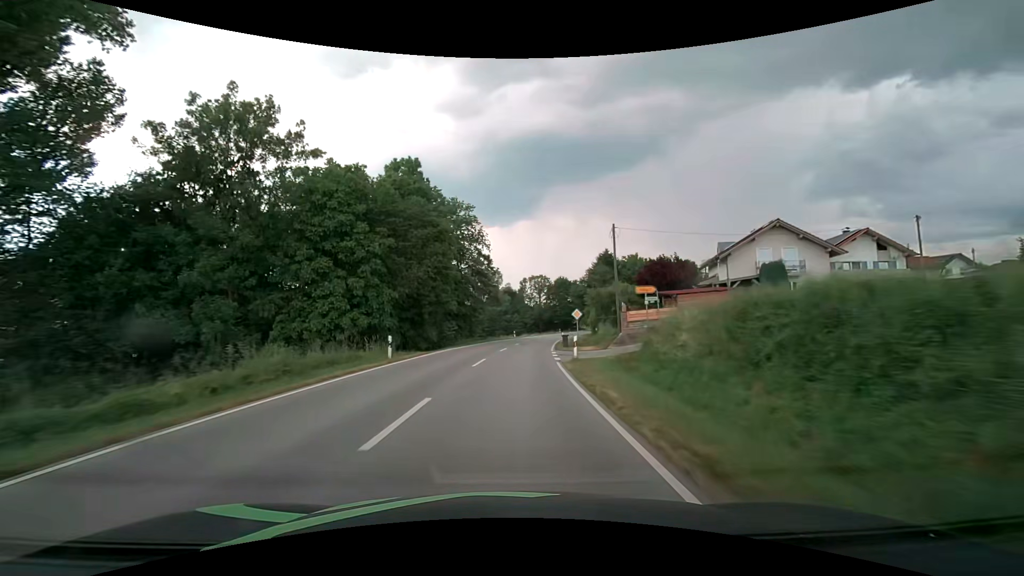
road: secondary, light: Day
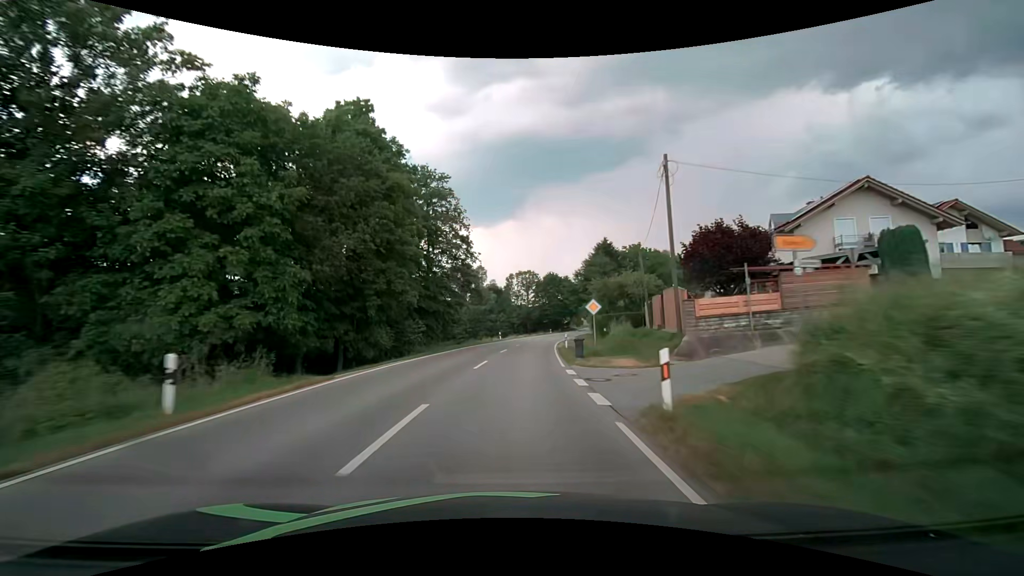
(+0.1, +12.8) m; +1°
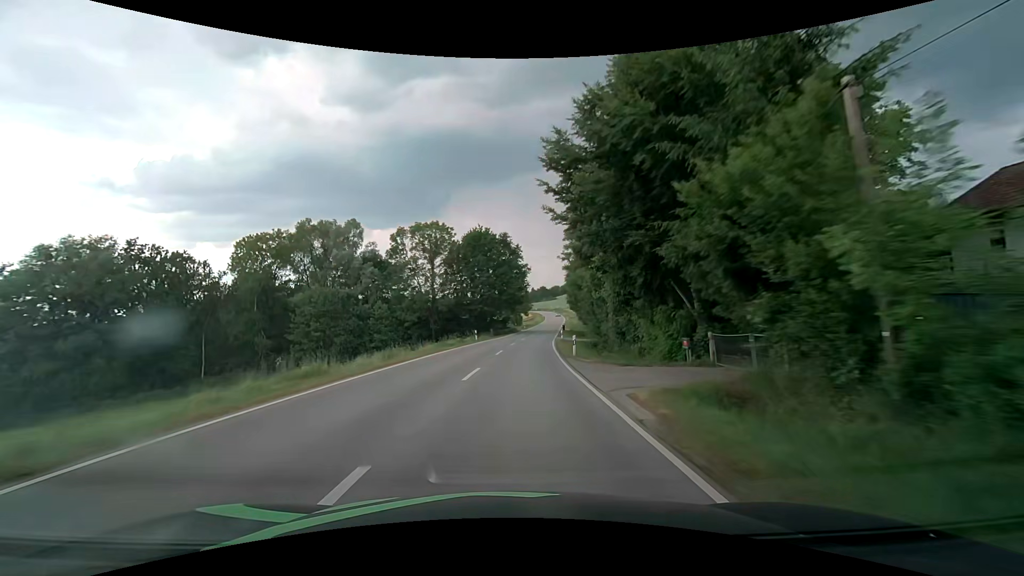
(+5.2, +63.2) m; +9°
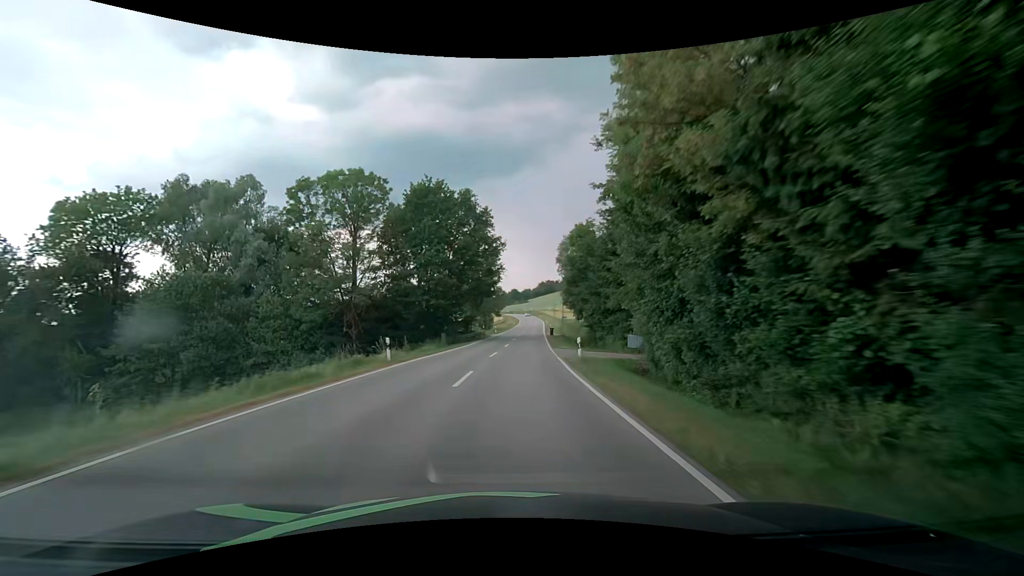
(+0.7, +25.2) m; +3°
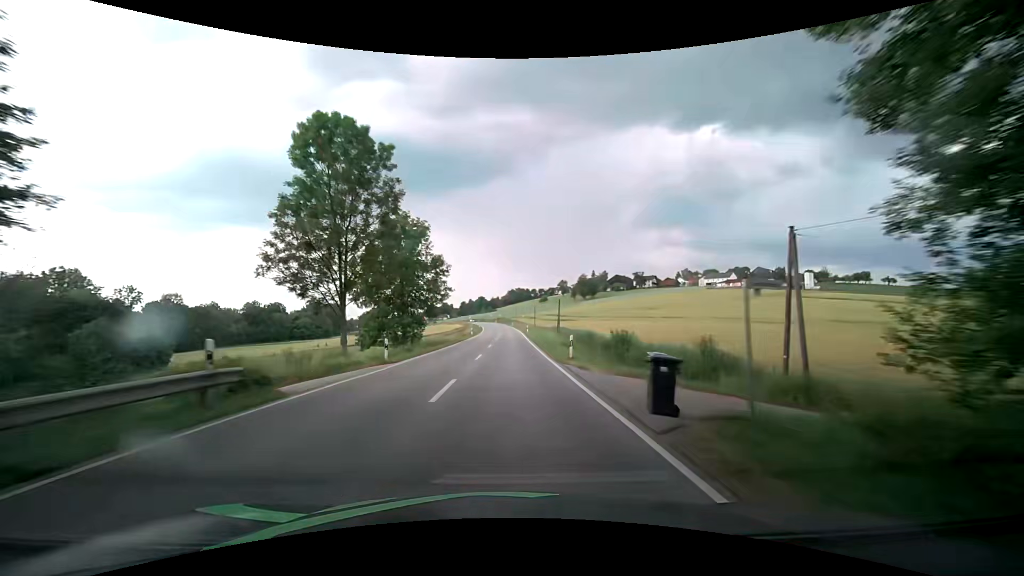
(+2.2, +50.0) m; +4°
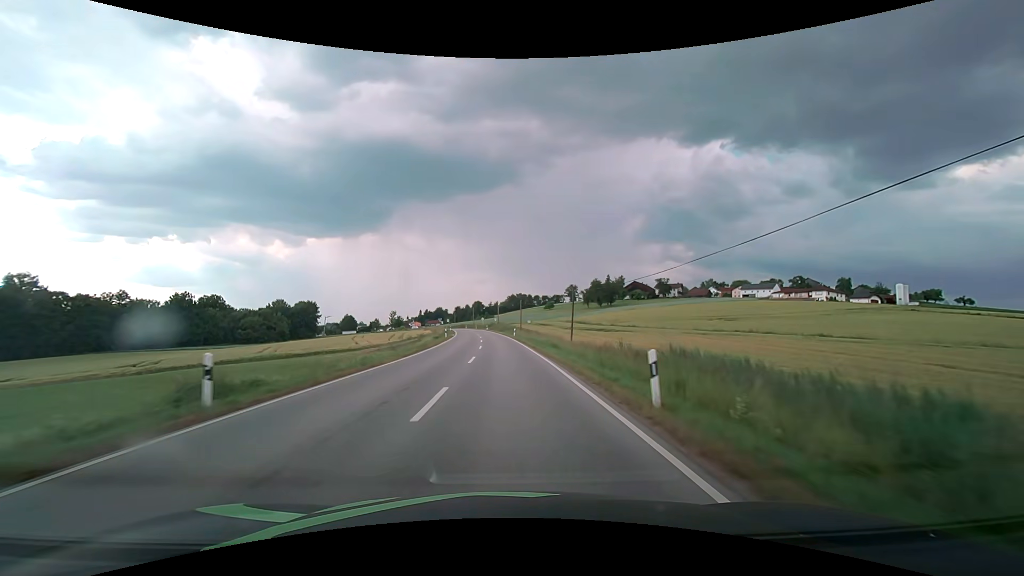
(-0.2, +61.9) m; 0°
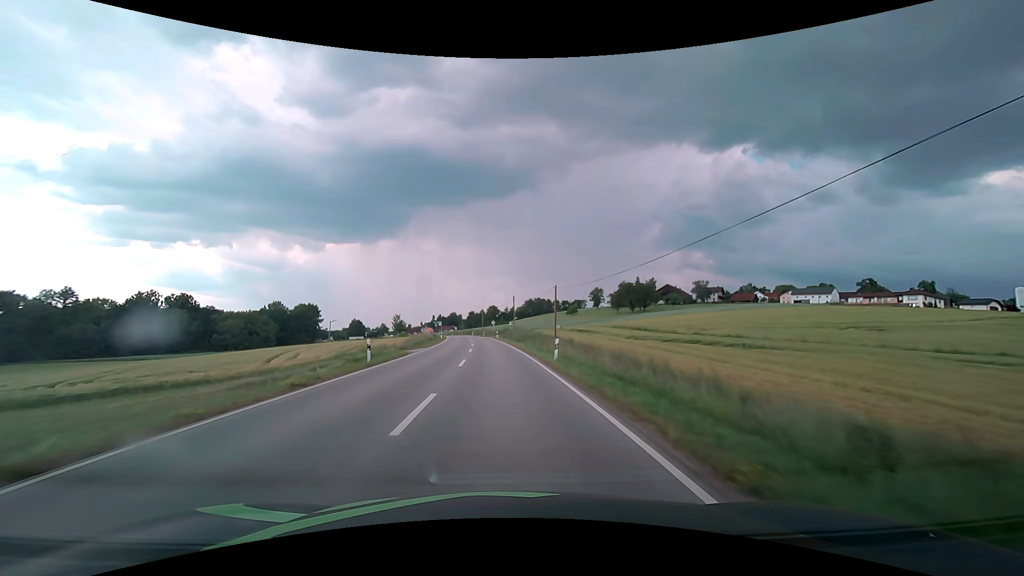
(-0.5, +37.0) m; -2°
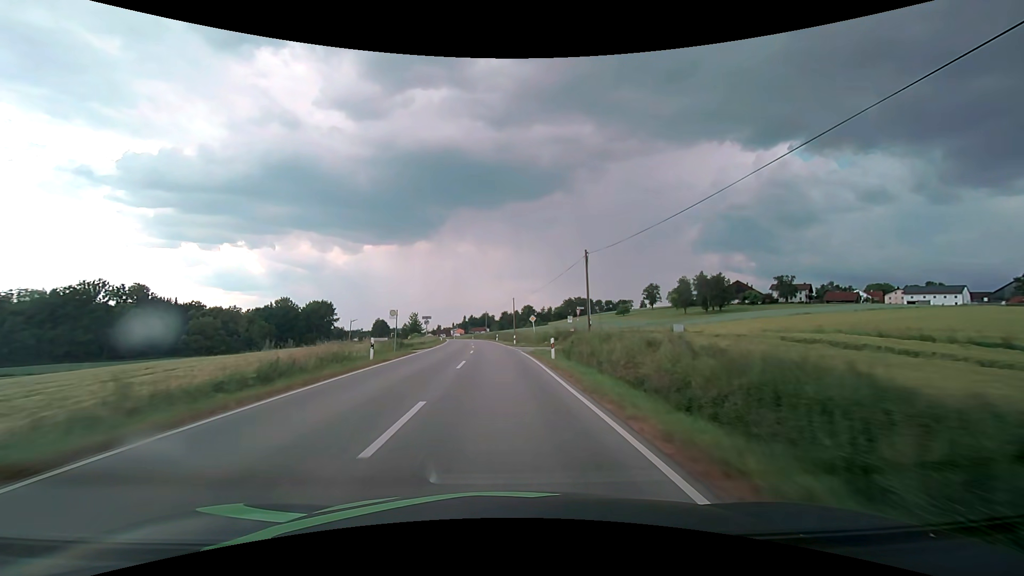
(-1.7, +49.2) m; -4°
(0, +10) (0, +20) (-1, +30) (-1, +40) (-2, +50) (-2, +60) (-3, +70) (-4, +80) (-5, +90) (-7, +100) m
